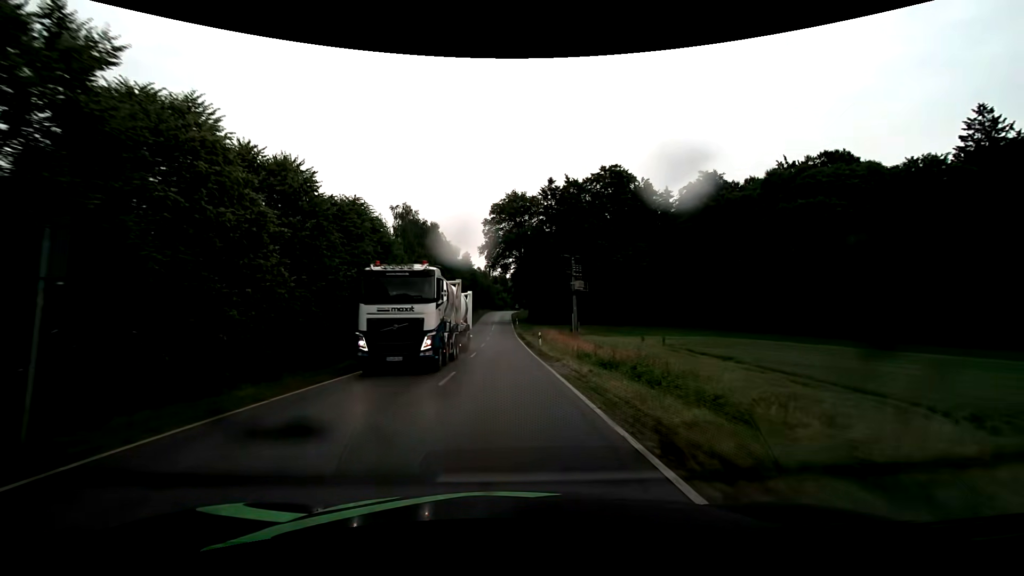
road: tertiary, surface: asphalt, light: Day
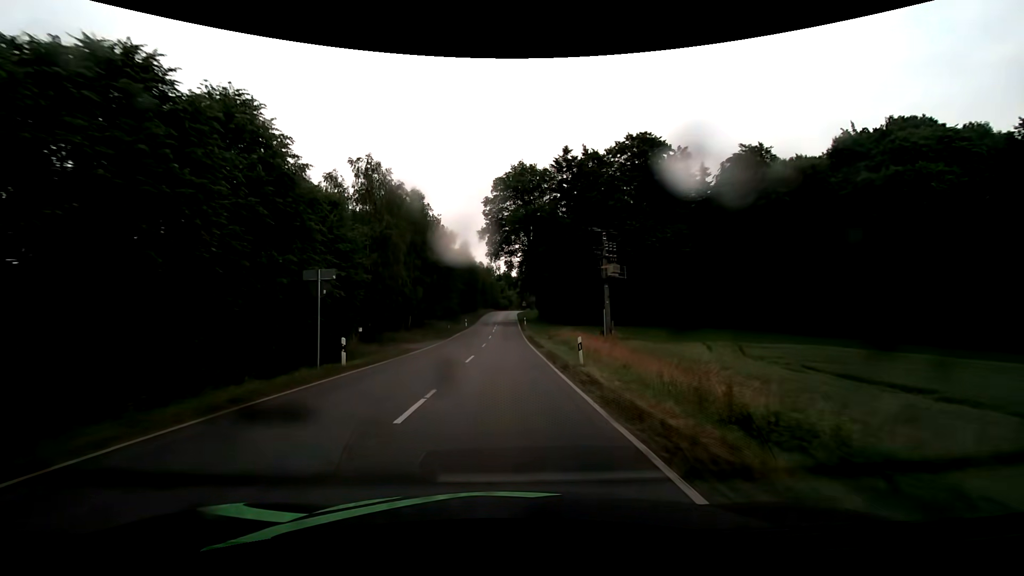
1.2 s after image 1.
(0.0, +17.1) m; 0°
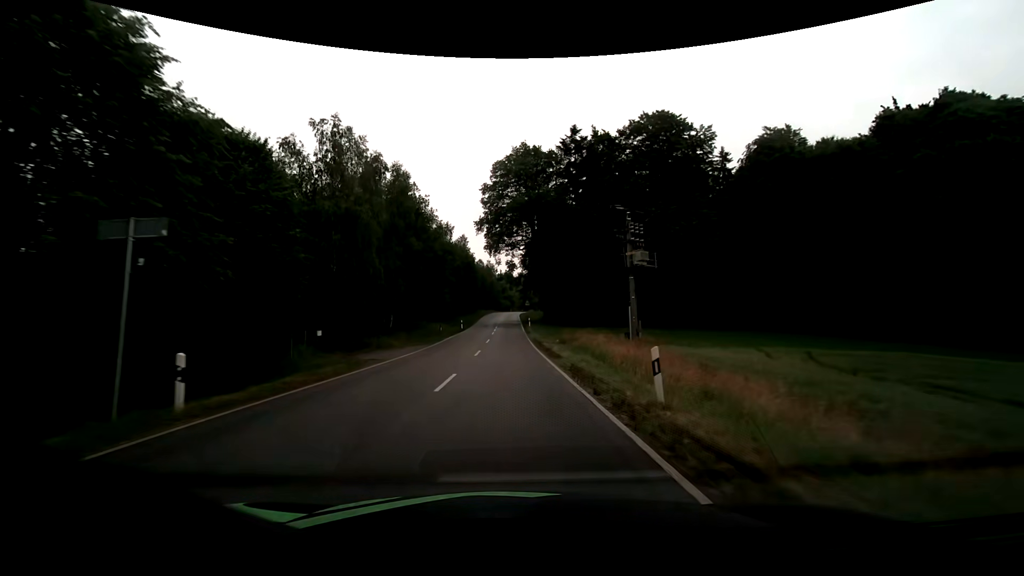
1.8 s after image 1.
(0.0, +8.6) m; 0°
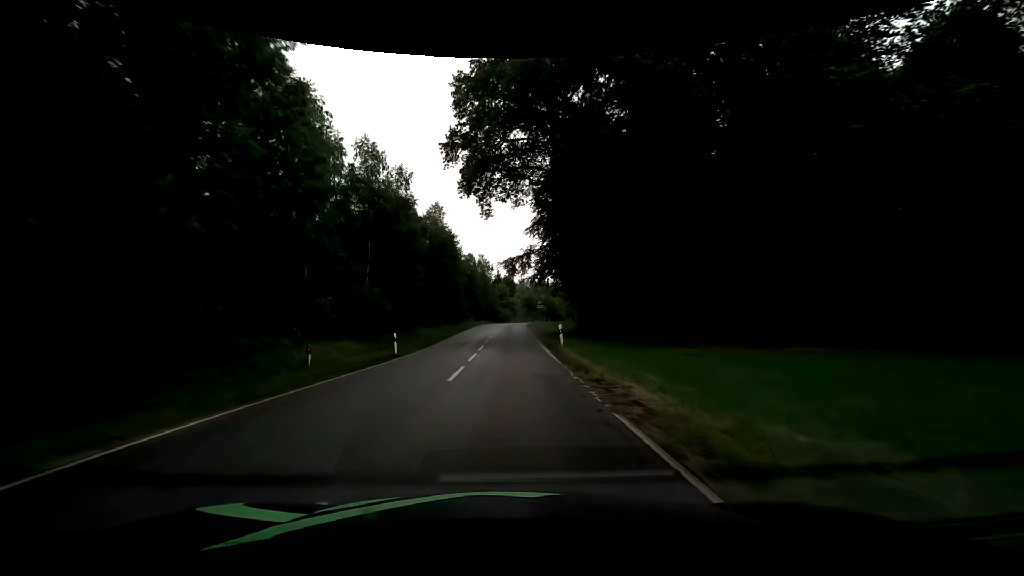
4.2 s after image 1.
(+0.1, +34.7) m; 0°
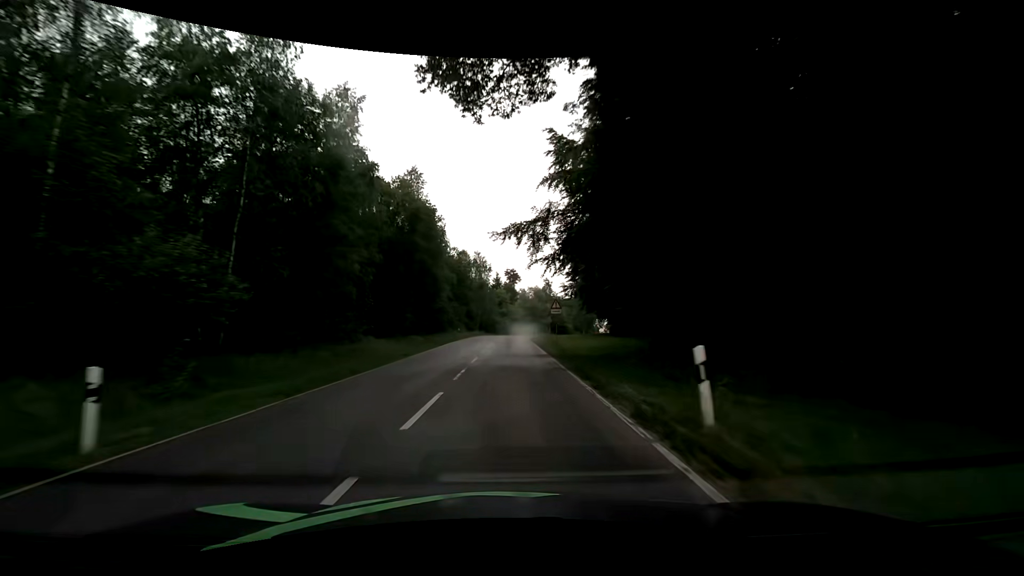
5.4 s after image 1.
(0.0, +17.4) m; 0°
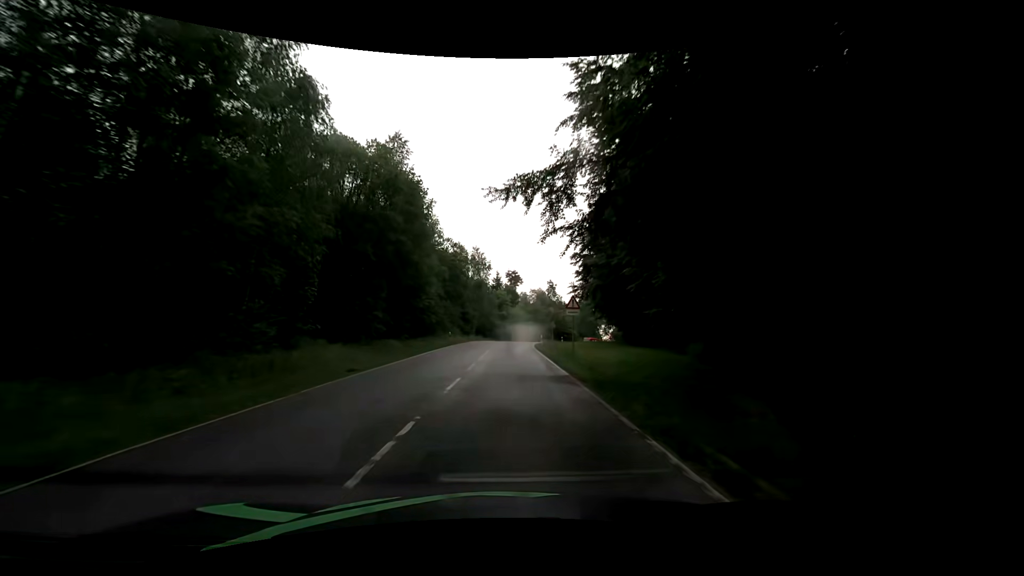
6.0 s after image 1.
(0.0, +8.7) m; 0°
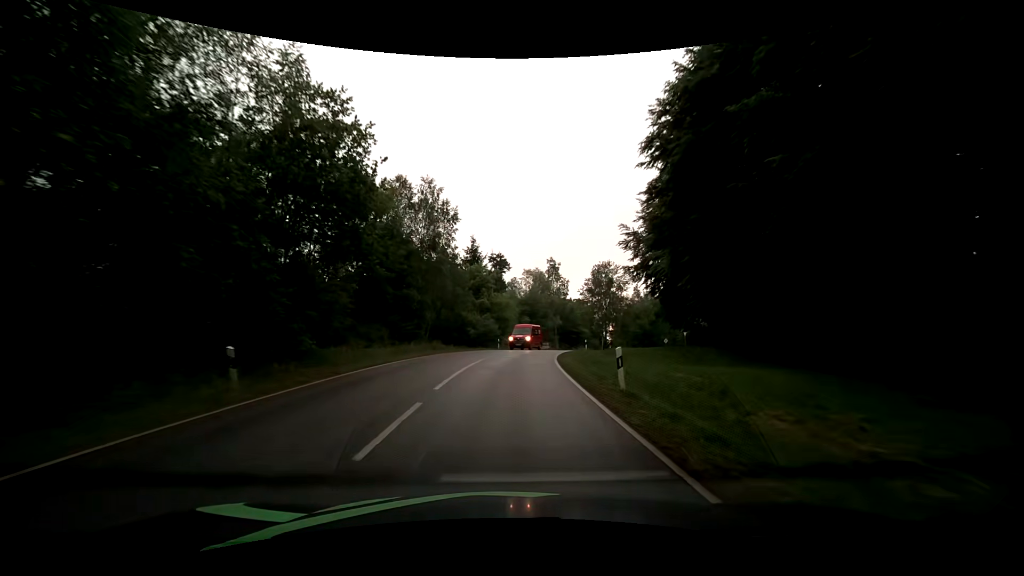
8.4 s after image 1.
(+0.4, +35.1) m; +2°
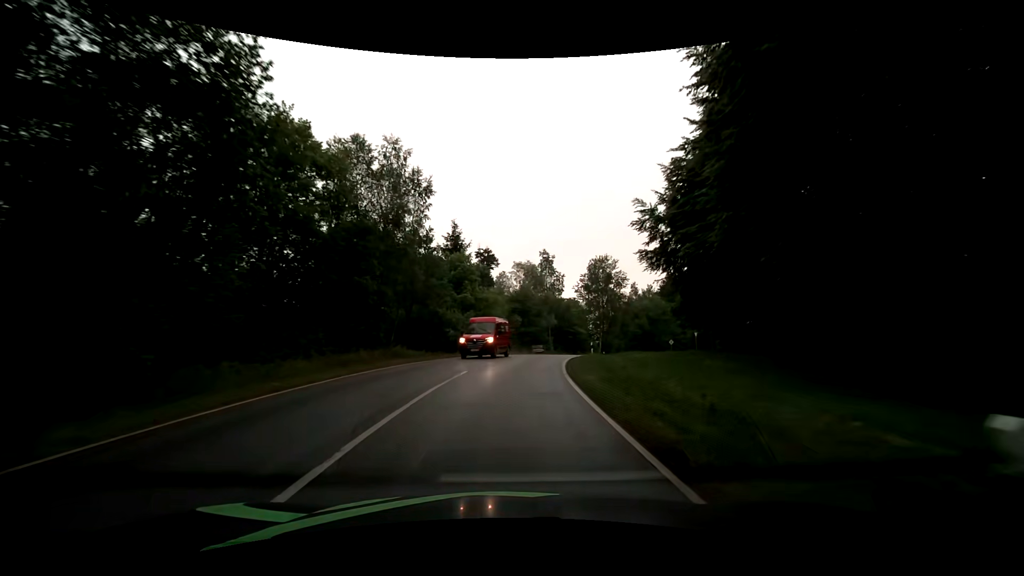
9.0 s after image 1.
(+0.1, +8.9) m; +2°
(0, +10) (+1, +20) (+2, +30) (+4, +40) (+6, +49) (+10, +59) (+14, +68) (+19, +76) (+25, +85) (+31, +92) m
